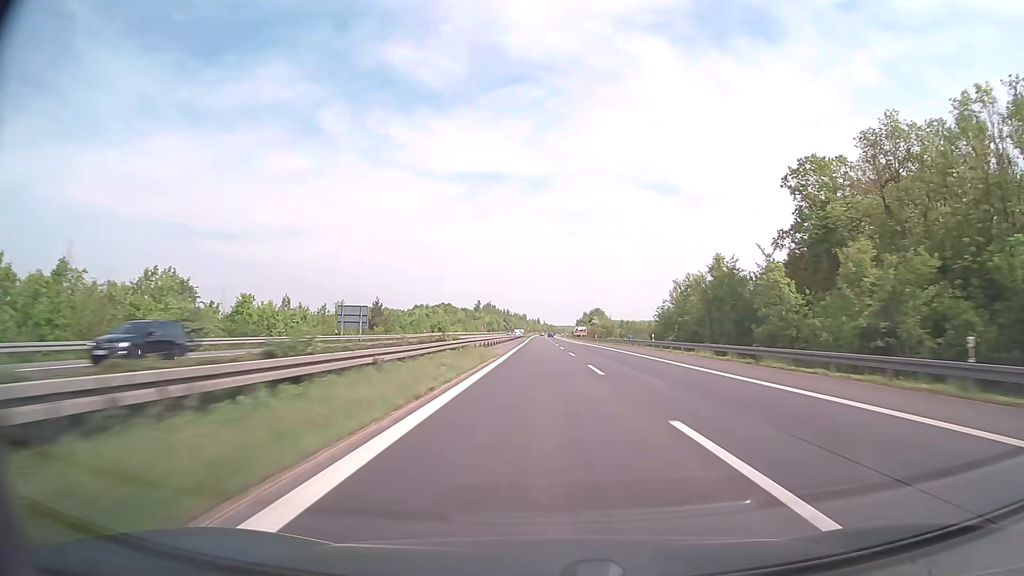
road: motorway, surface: concrete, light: Day
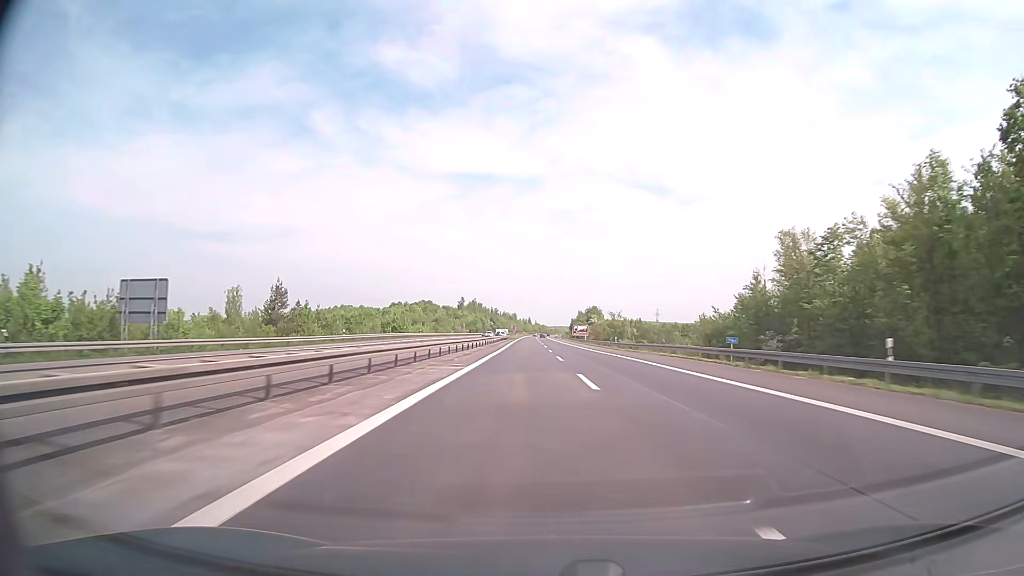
(+0.3, +41.0) m; +1°
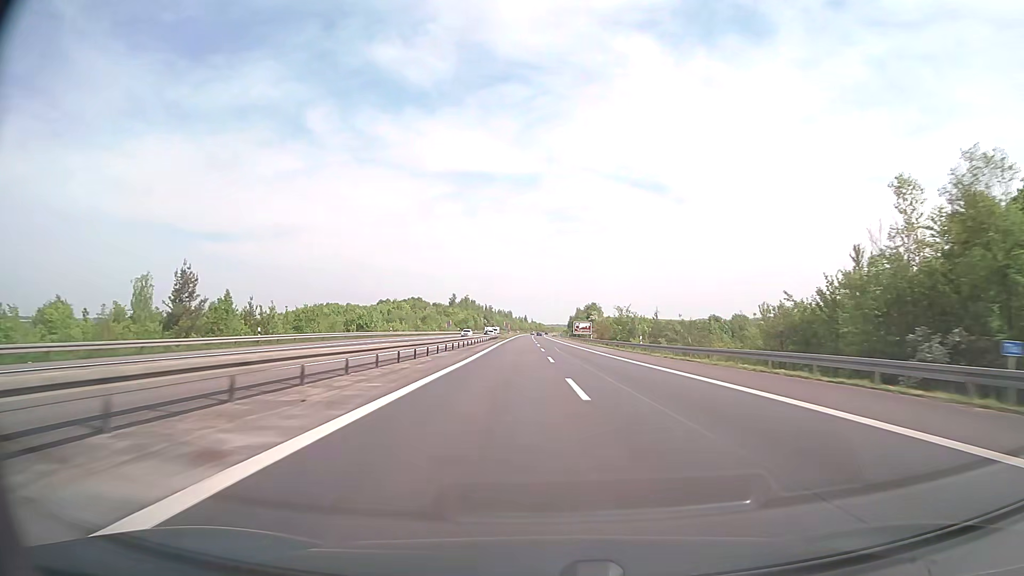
(0.0, +20.5) m; 0°
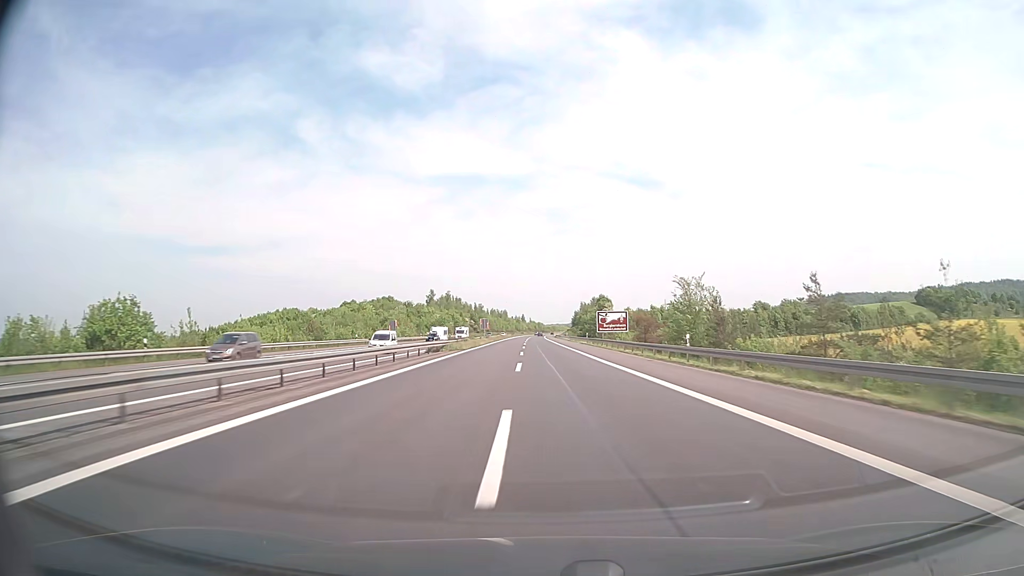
(+0.2, +61.3) m; 0°
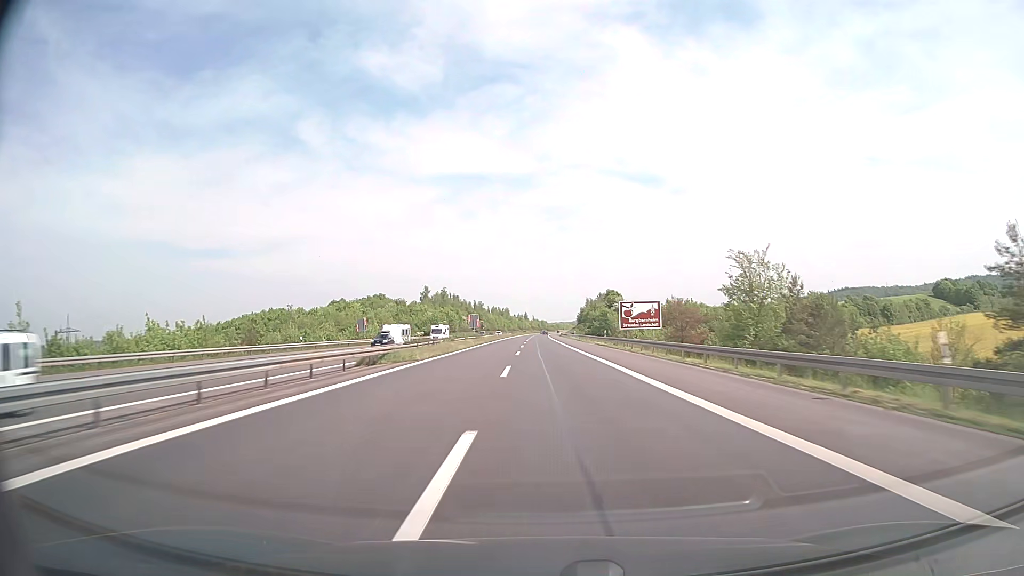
(0.0, +20.3) m; 0°
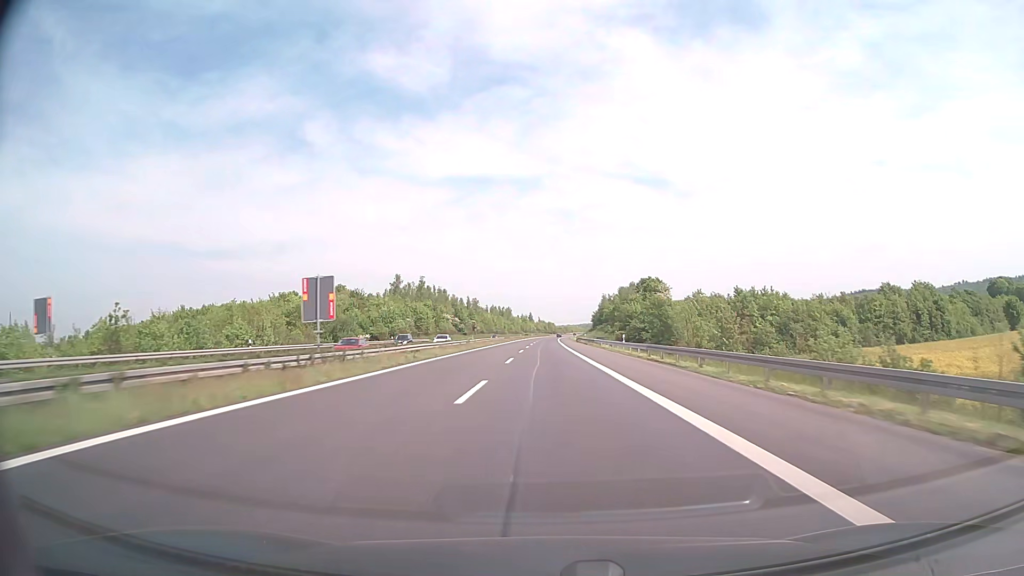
(-0.4, +60.0) m; -1°
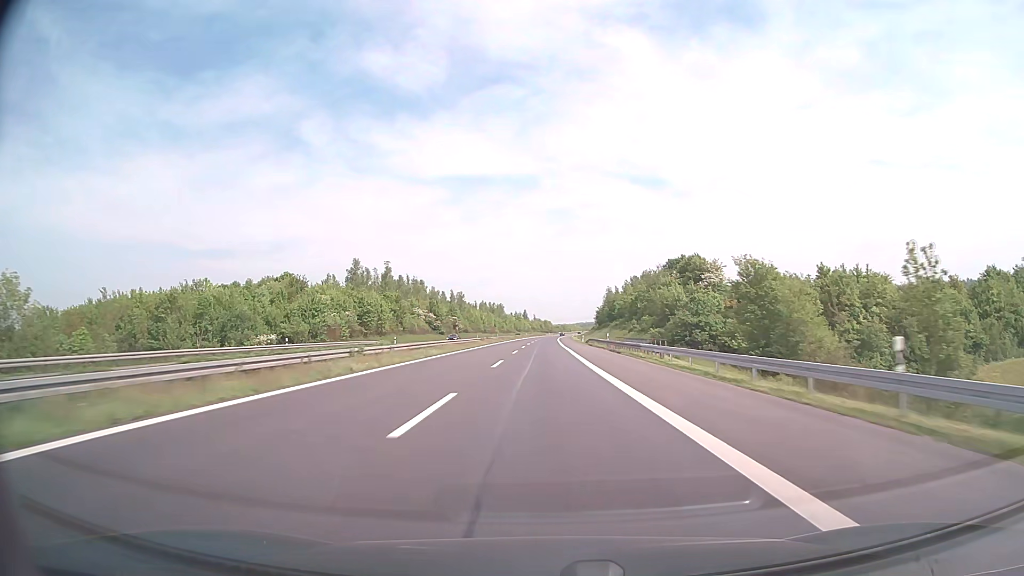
(+0.1, +39.8) m; 0°
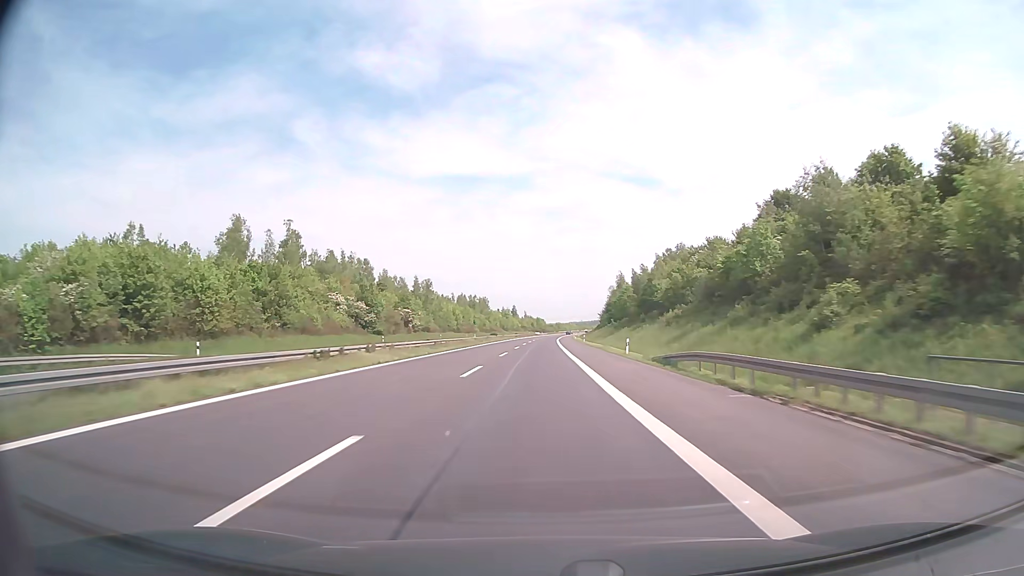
(+0.3, +59.6) m; +1°
(0, +10) (0, +20) (0, +30) (0, +40) (0, +50) (0, +60) (0, +70) (0, +80) (0, +90) (+1, +100) m
